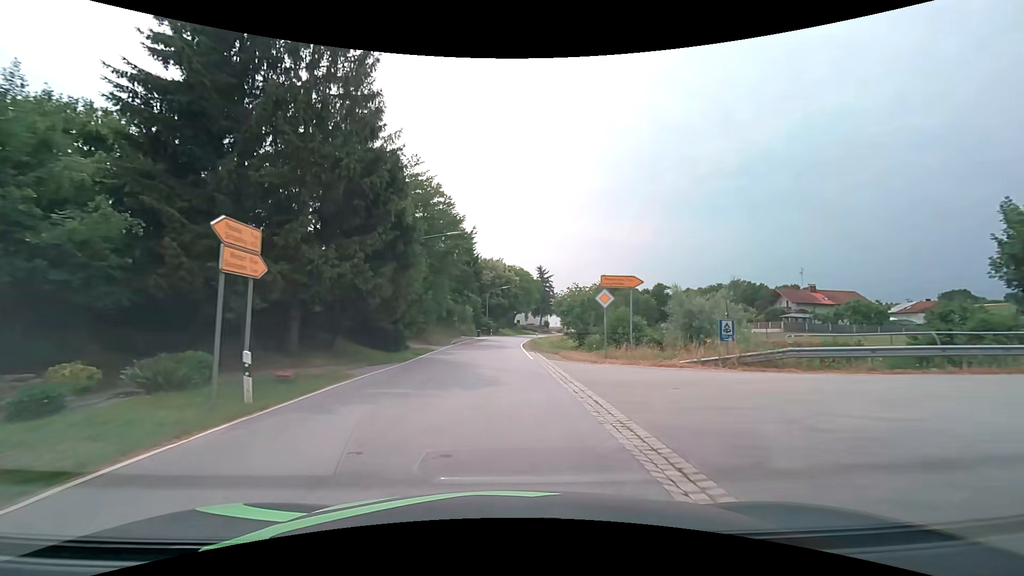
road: secondary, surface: asphalt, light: Day
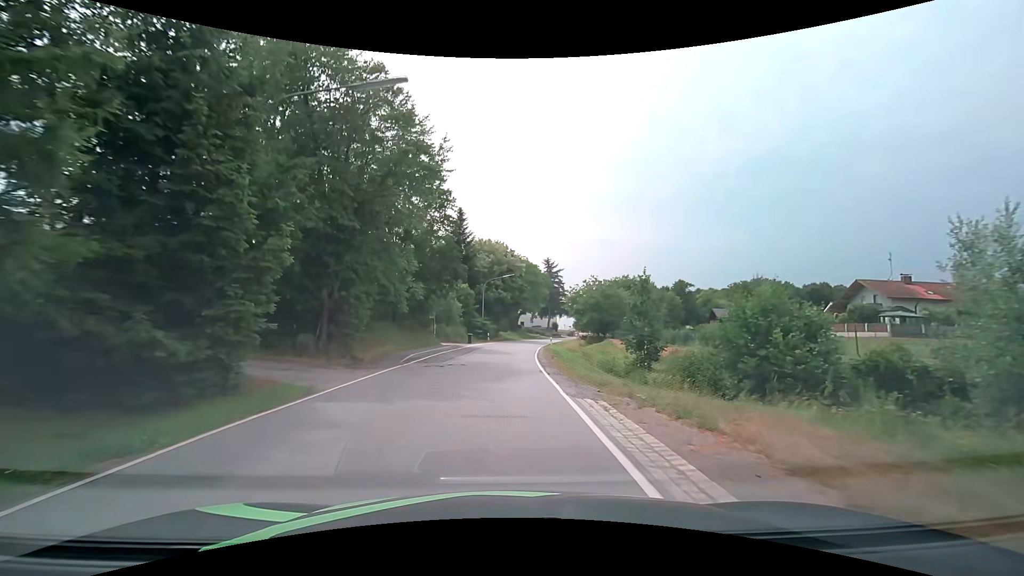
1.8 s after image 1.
(-0.1, +20.3) m; 0°
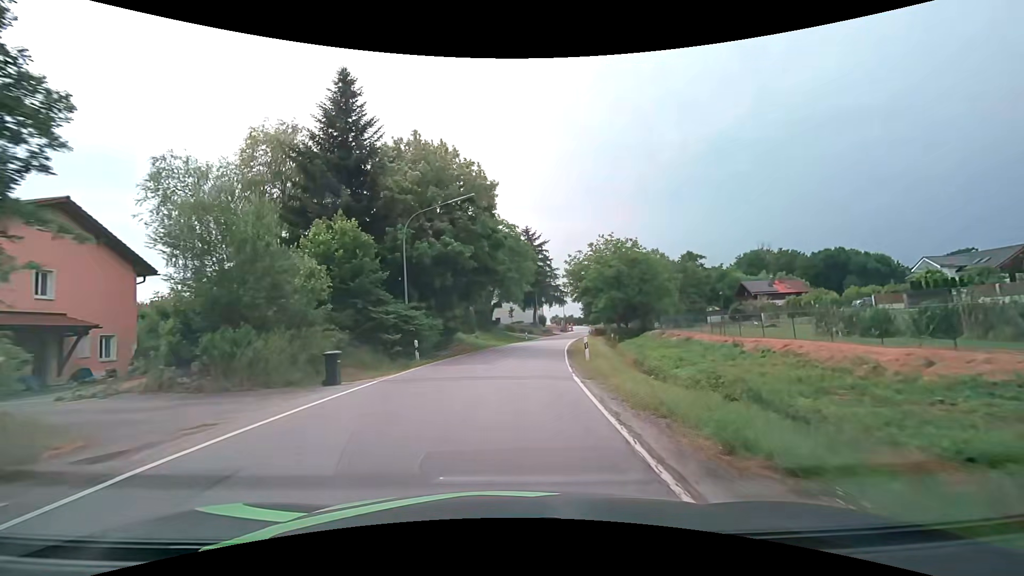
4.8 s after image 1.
(+0.5, +34.2) m; +3°
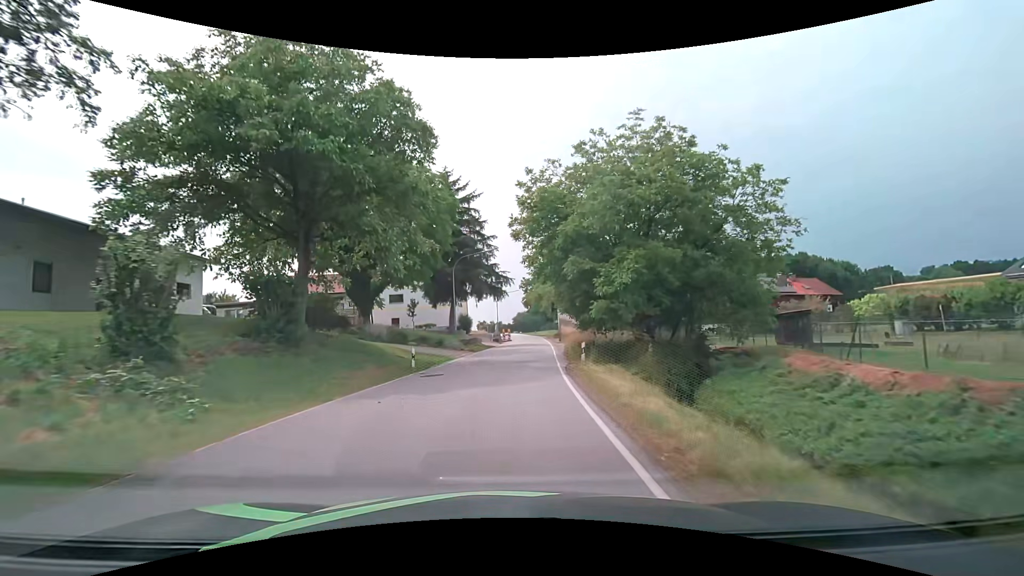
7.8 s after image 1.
(+2.6, +34.9) m; +8°
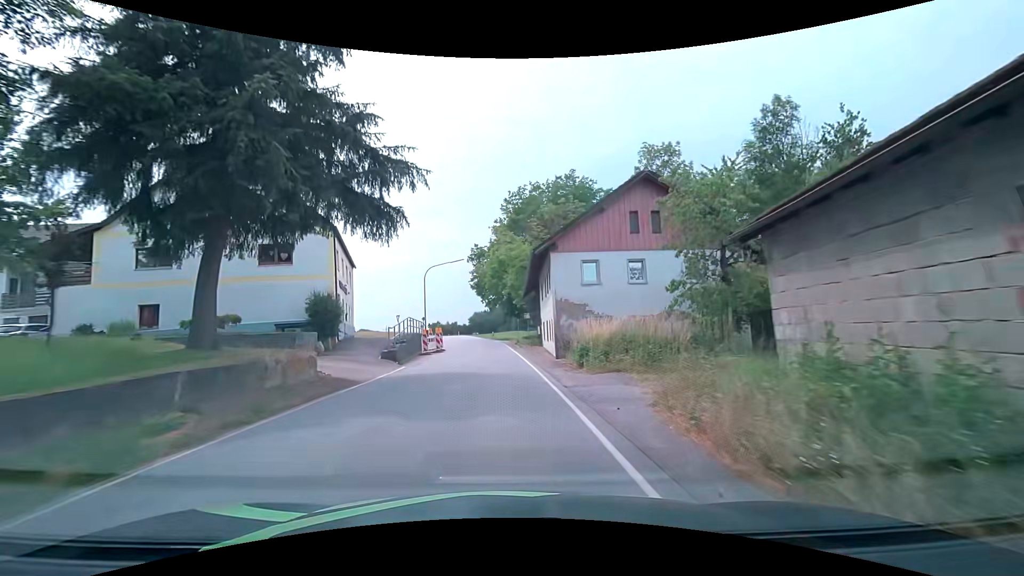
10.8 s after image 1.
(+2.0, +36.2) m; +6°
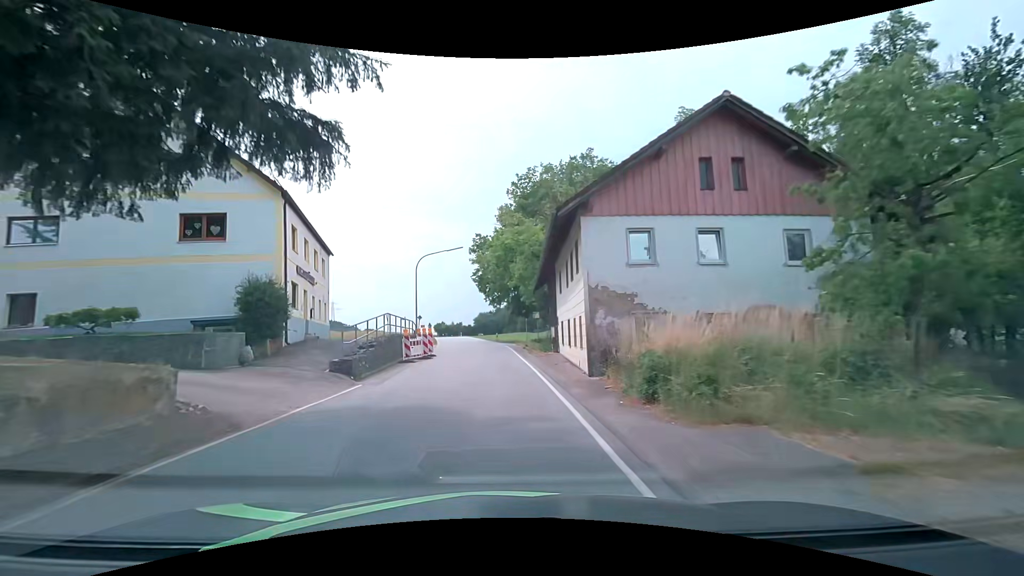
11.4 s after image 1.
(-0.1, +7.3) m; -1°
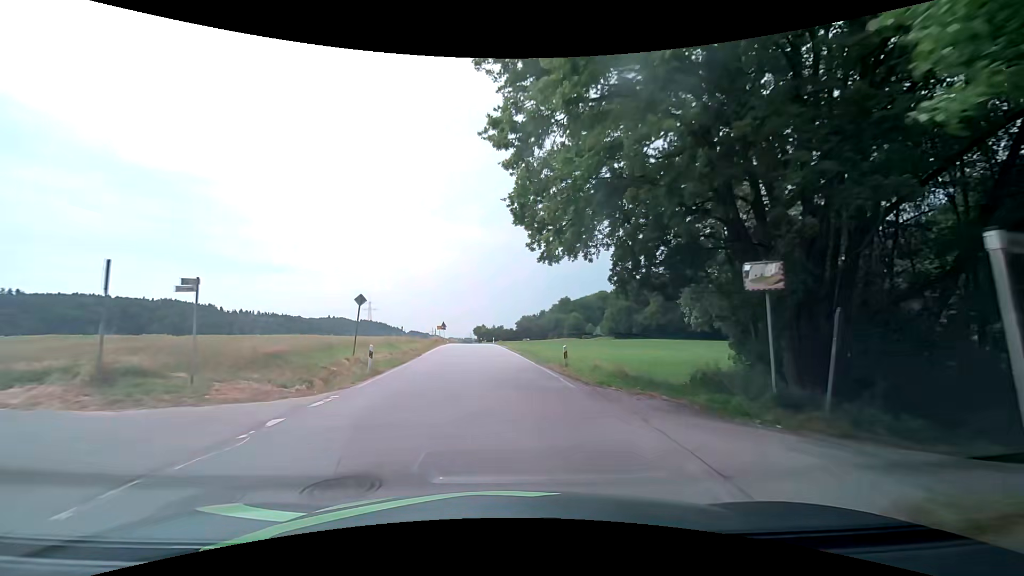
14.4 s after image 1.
(-1.2, +37.2) m; -5°
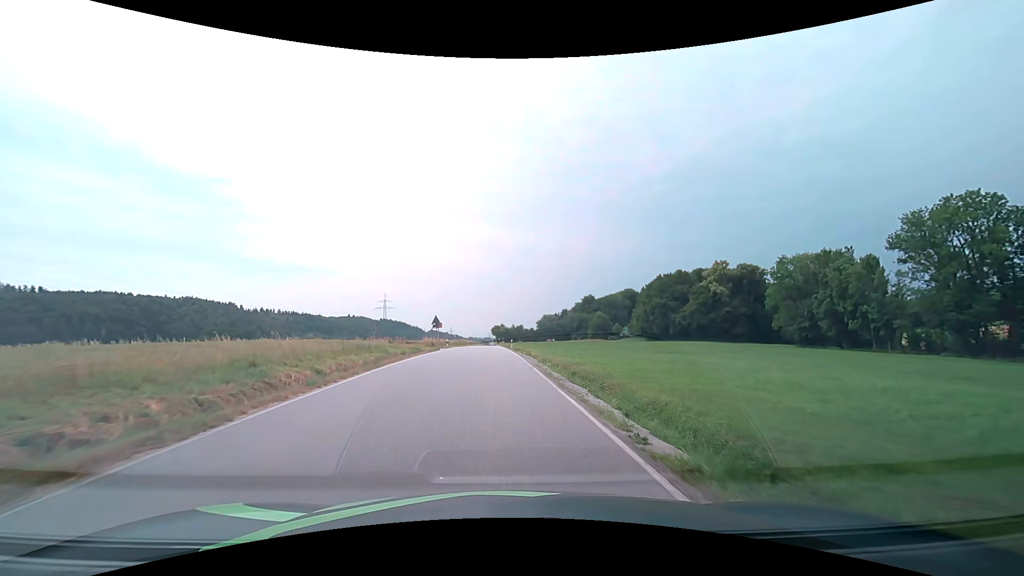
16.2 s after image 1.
(-0.3, +22.8) m; -2°
(0, +10) (0, +20) (-1, +30) (-1, +40) (-2, +50) (-2, +60) (-2, +70) (-3, +80) (-3, +90) (-4, +100) m
